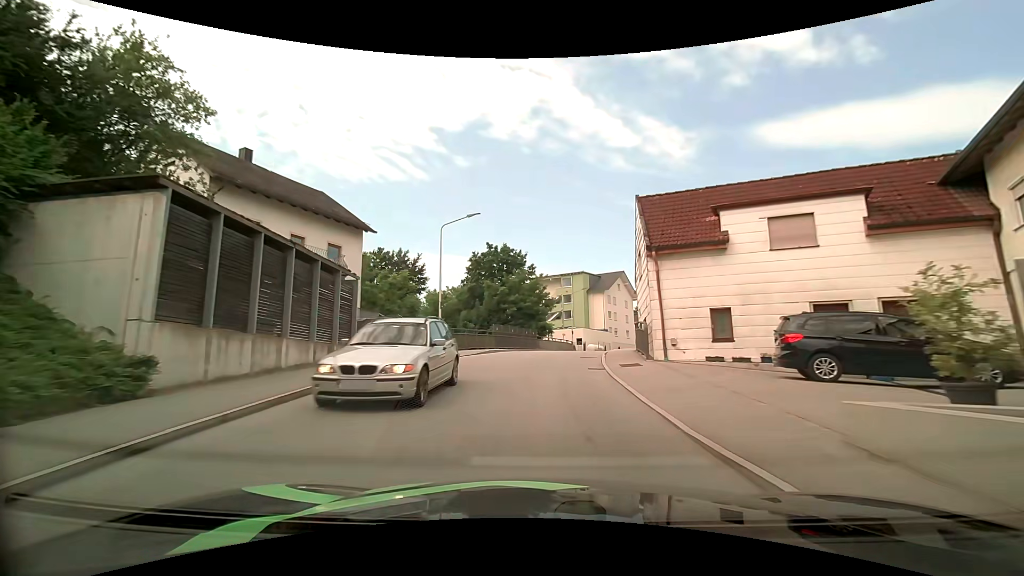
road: tertiary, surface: asphalt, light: Day
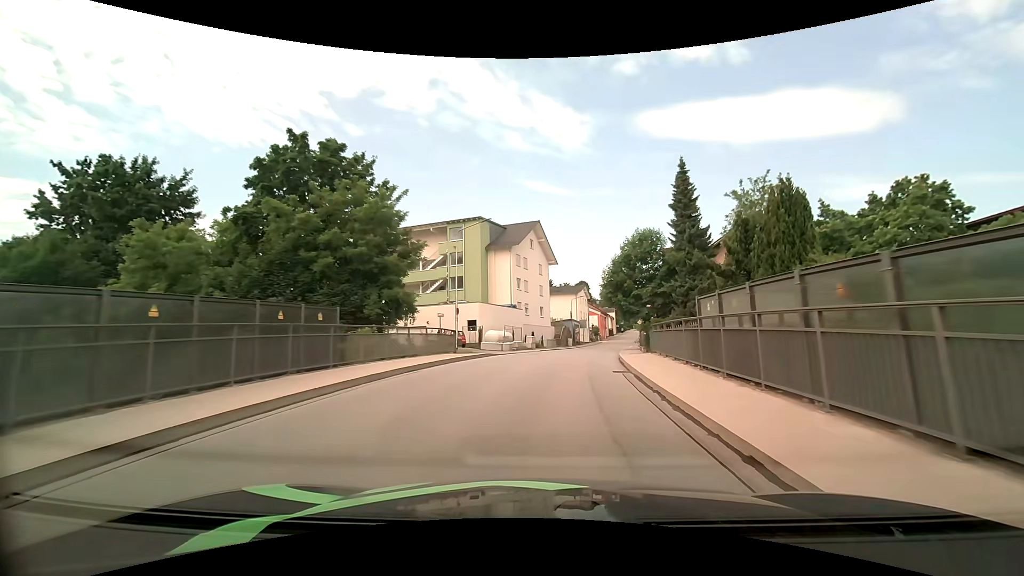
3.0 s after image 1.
(+2.3, +32.6) m; +11°
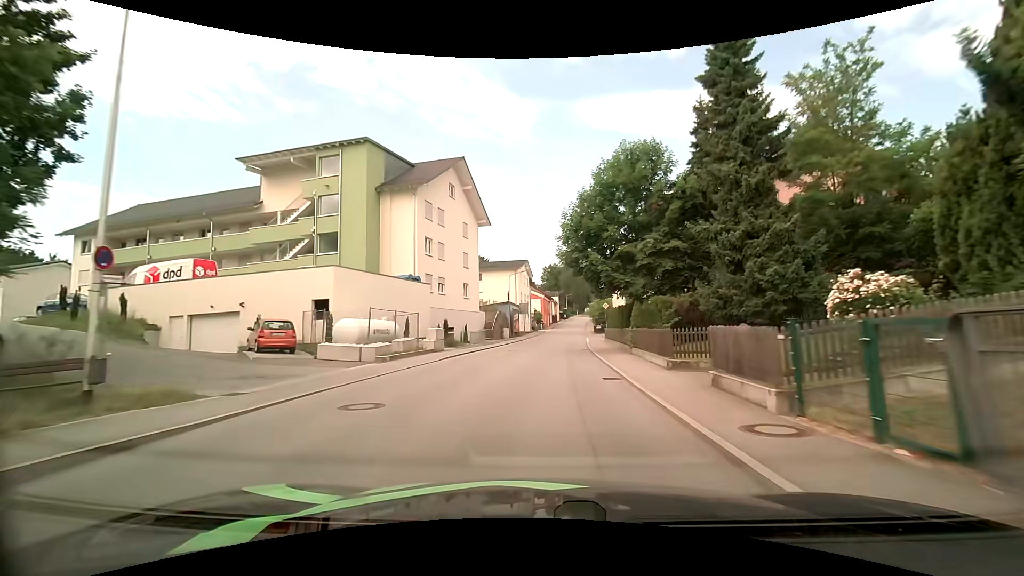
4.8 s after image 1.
(+1.5, +21.2) m; +7°
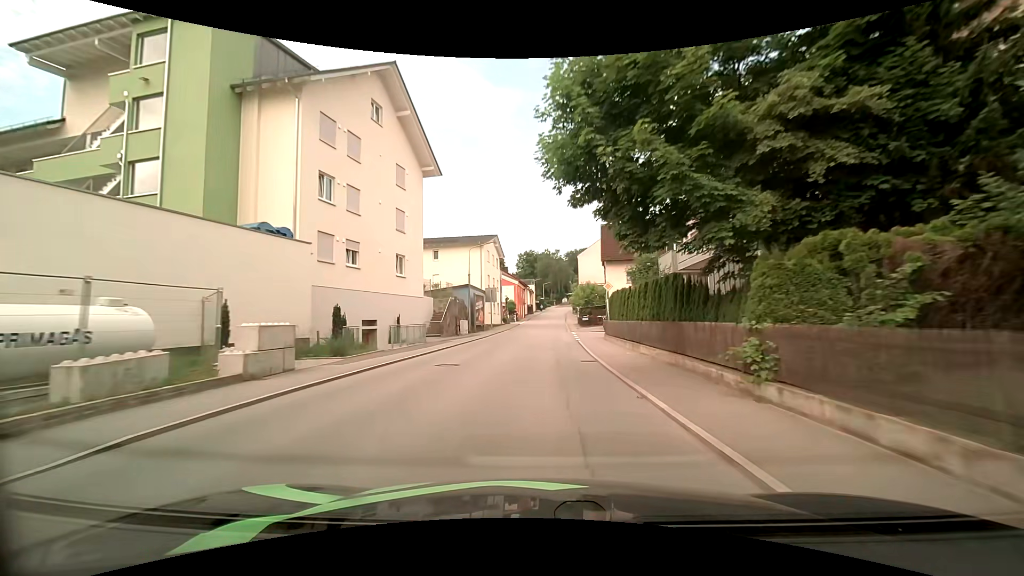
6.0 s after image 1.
(+0.4, +15.4) m; +2°
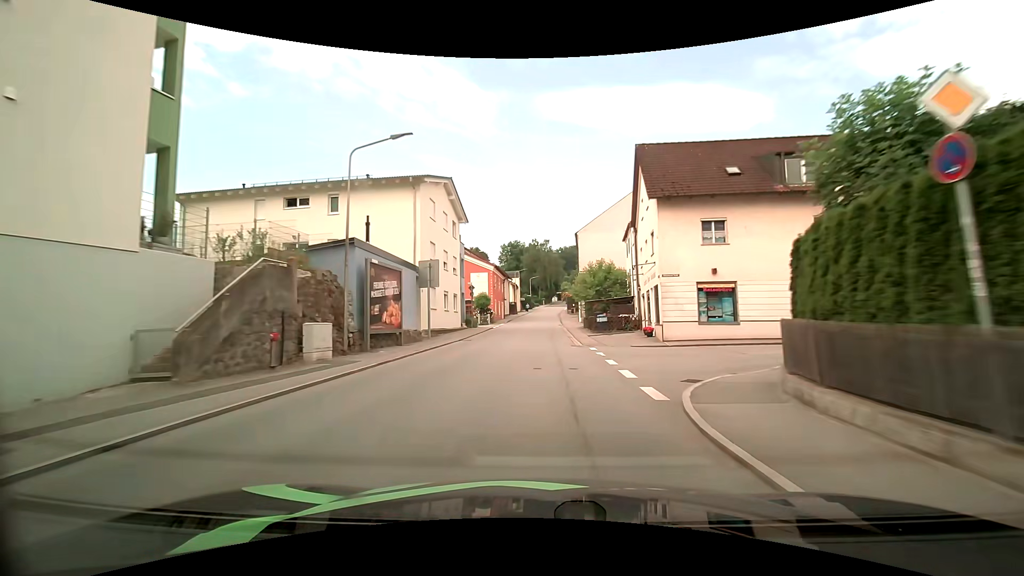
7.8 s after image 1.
(+0.4, +25.1) m; +2°
(0, +10) (0, +20) (0, +30) (0, +40) (0, +50) (0, +60) (+1, +70) (+1, +80) (+1, +90) (+2, +100) m
